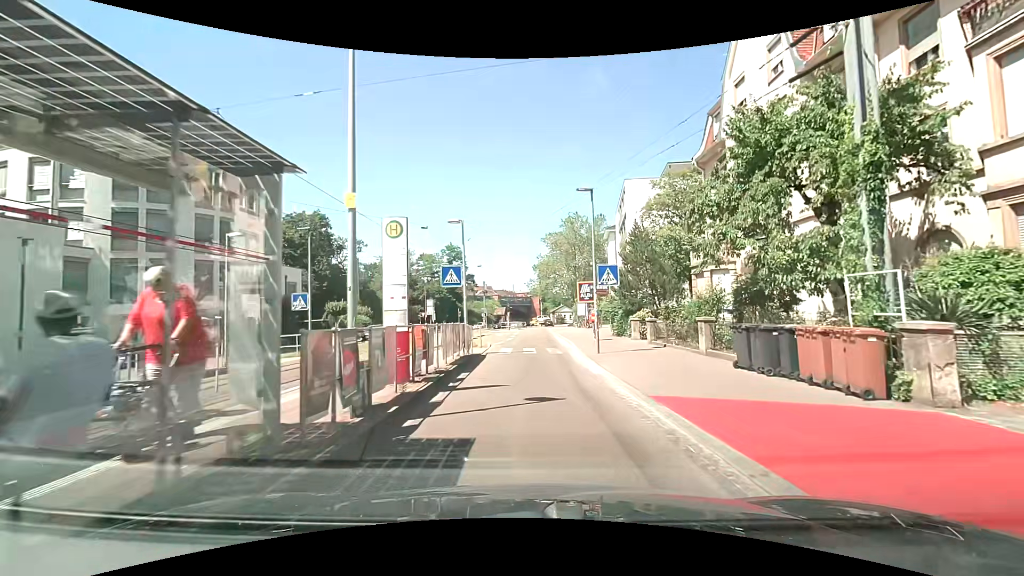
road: primary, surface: asphalt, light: Day
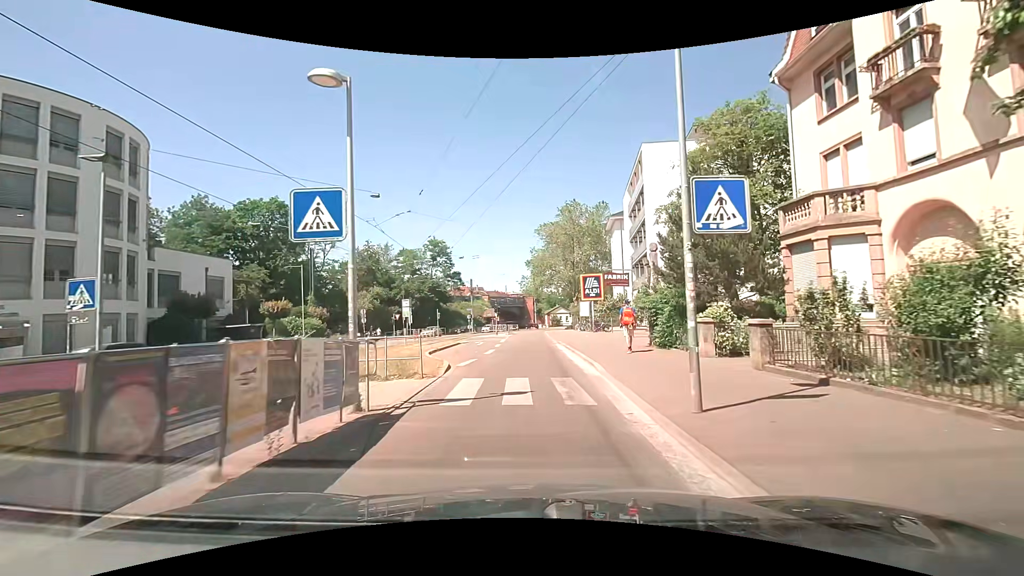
(0.0, +11.6) m; +1°
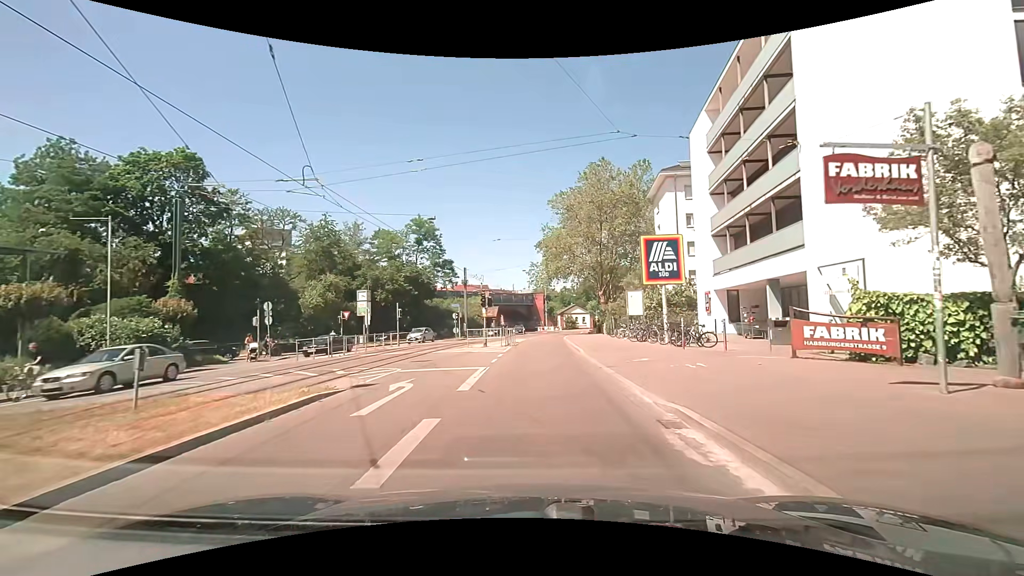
(-0.4, +22.2) m; -2°
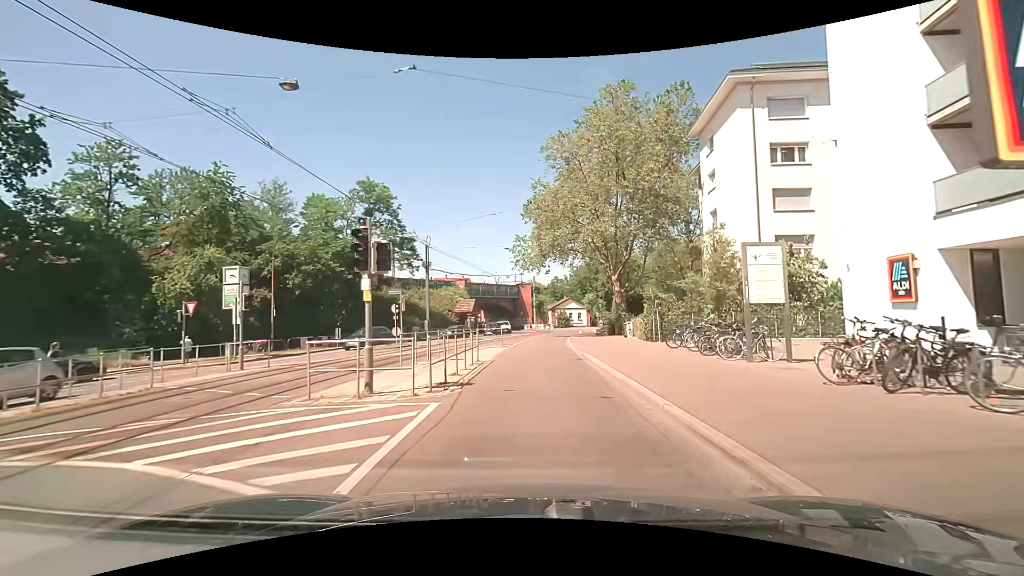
(+0.3, +19.4) m; +3°
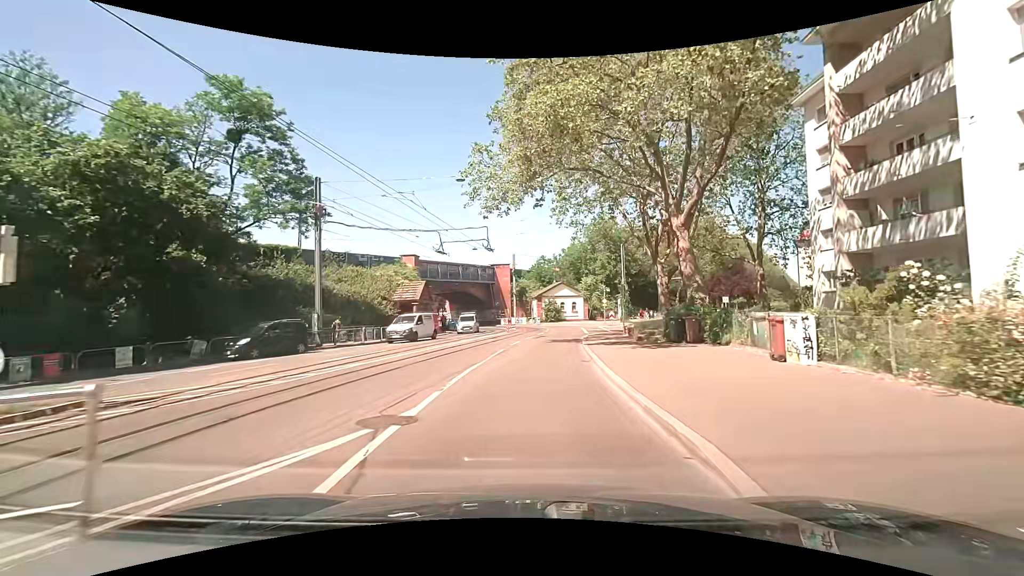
(+0.2, +24.2) m; +1°
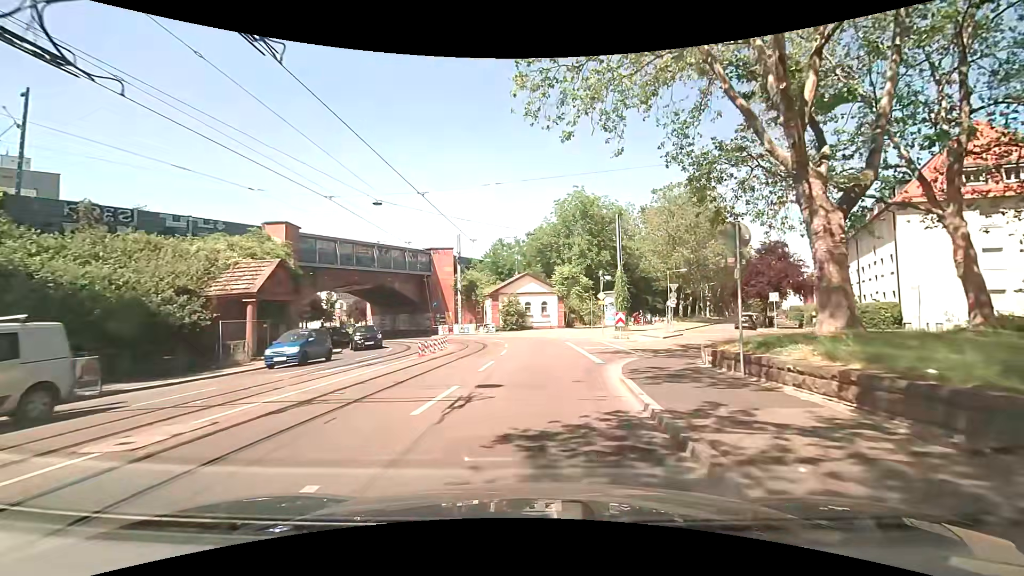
(+0.8, +22.4) m; +4°
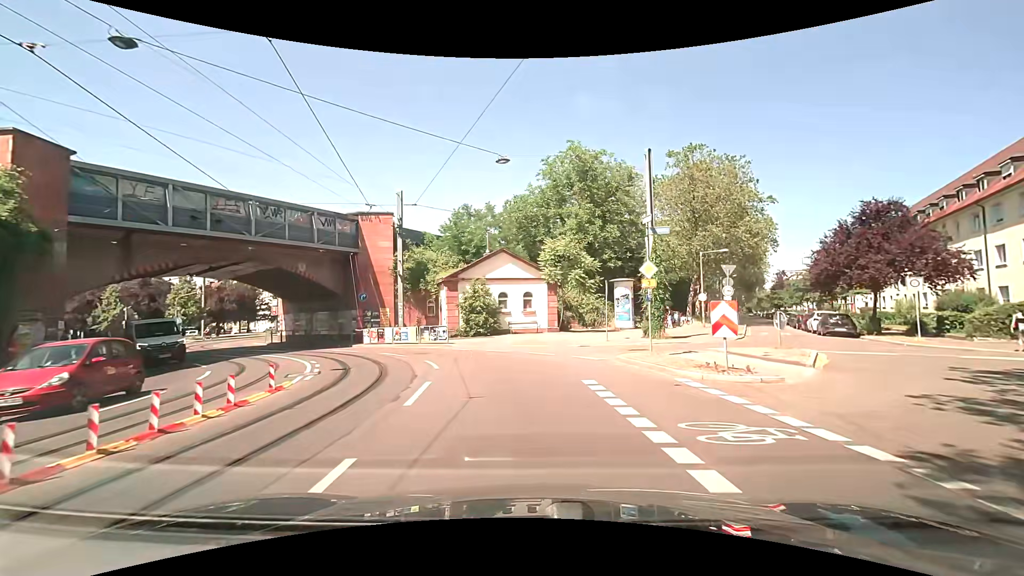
(+0.5, +17.1) m; +3°
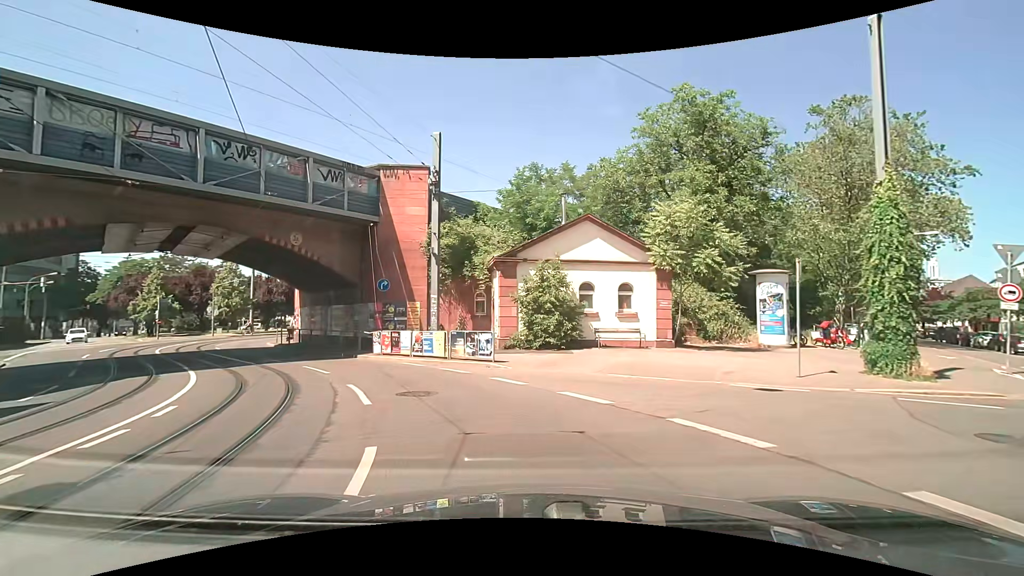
(-0.8, +11.5) m; -9°
(-1, +10) (-6, +19) (-13, +26) (-19, +34) (-22, +44) (-20, +53) (-16, +62) (-12, +72) (-9, +81) (-6, +91) m
